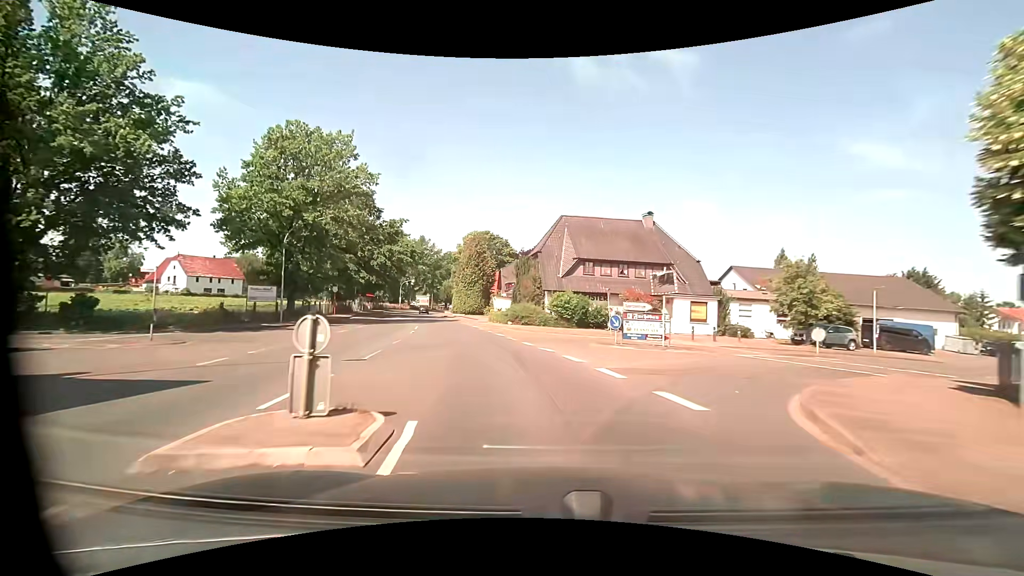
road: primary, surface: asphalt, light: Day
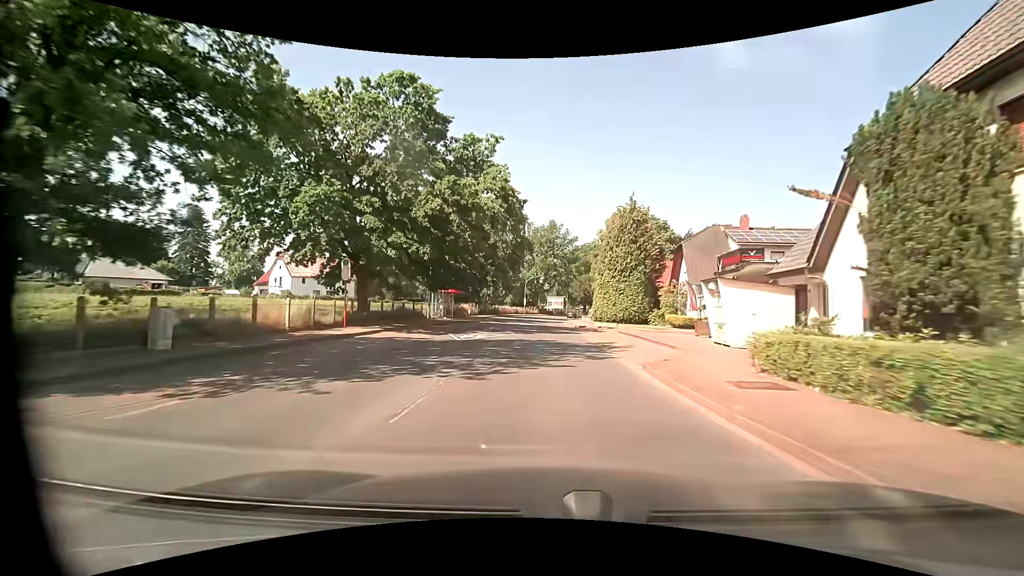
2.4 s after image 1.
(-5.7, +31.2) m; -17°
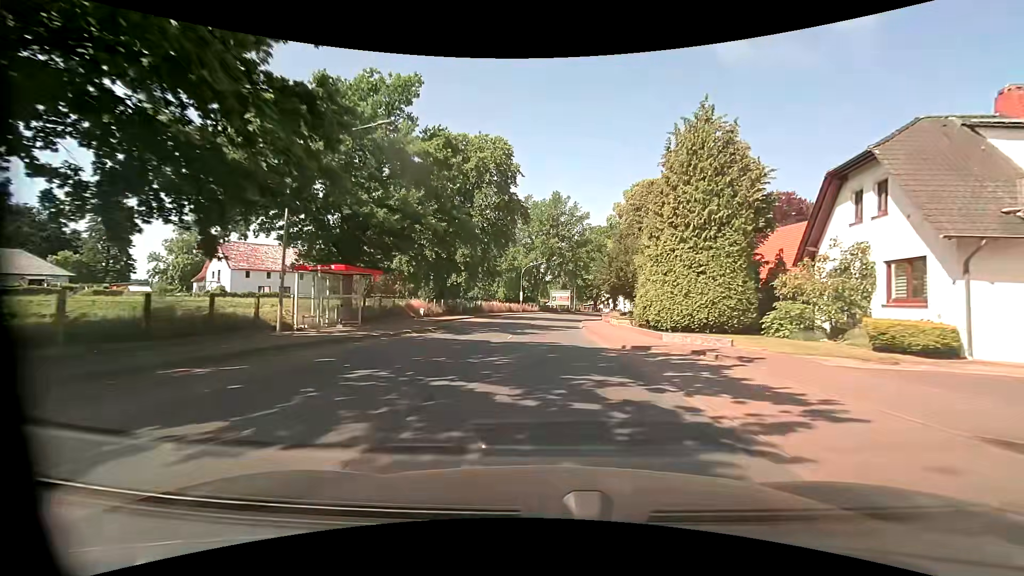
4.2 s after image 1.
(0.0, +23.9) m; 0°
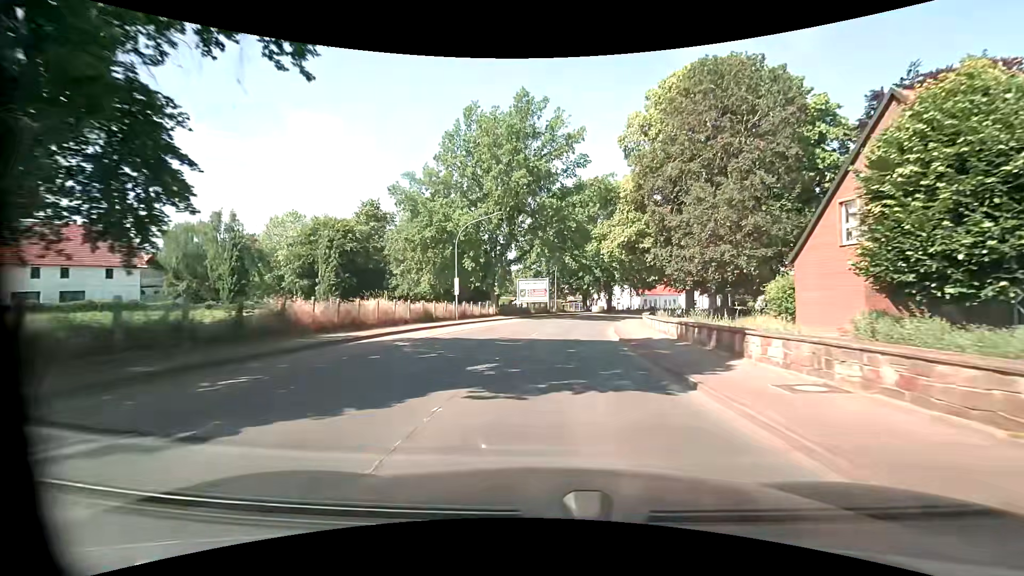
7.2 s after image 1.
(+0.4, +39.8) m; +3°
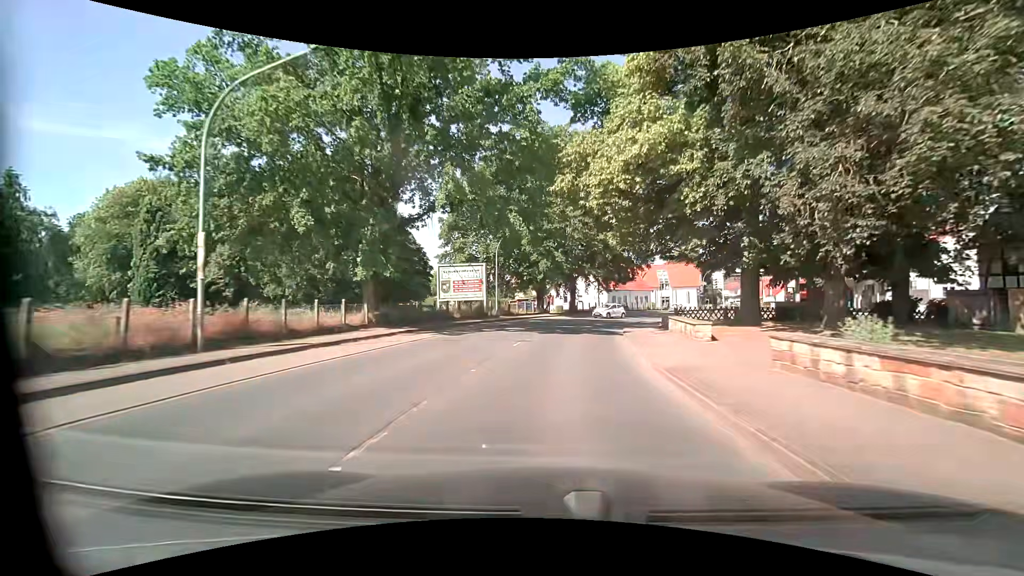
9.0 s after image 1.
(+1.2, +23.8) m; +6°
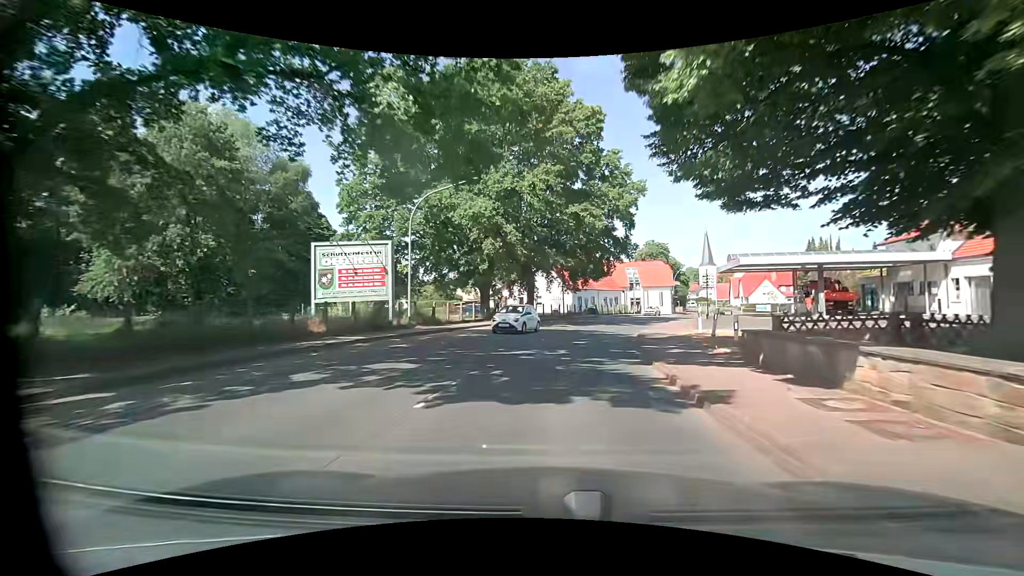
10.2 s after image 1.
(+0.6, +15.9) m; +5°
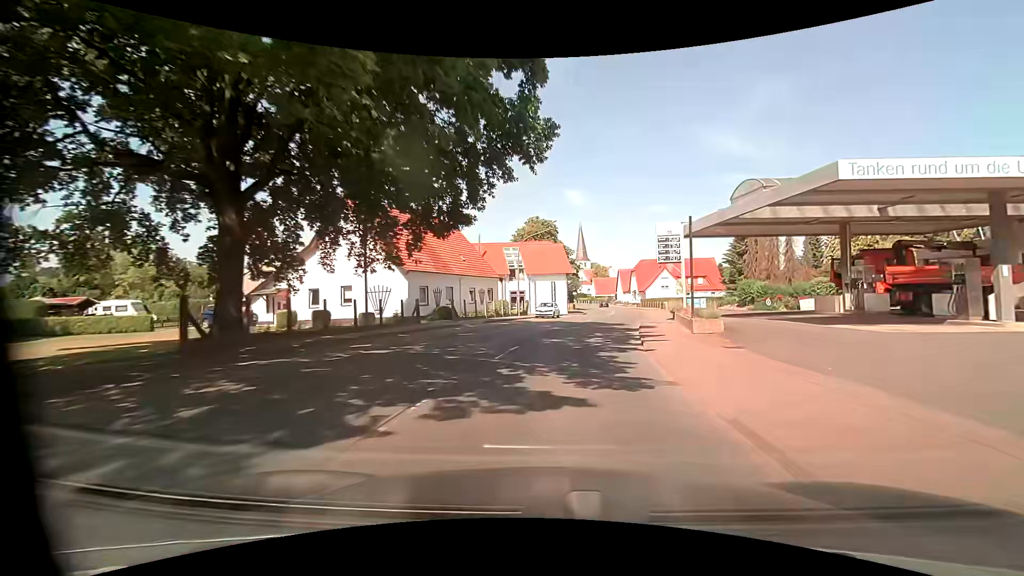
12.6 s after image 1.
(+3.6, +31.5) m; +14°
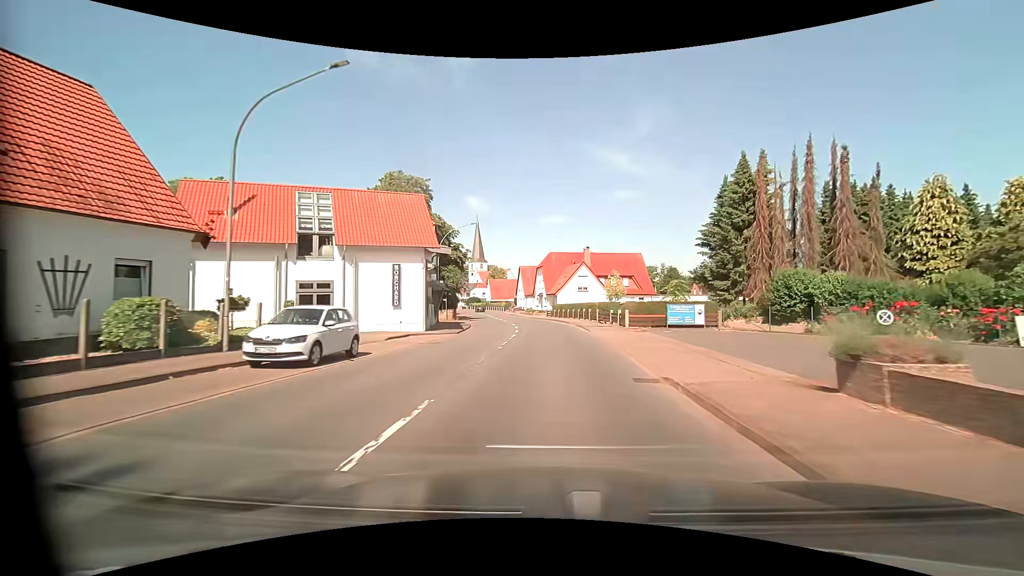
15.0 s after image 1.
(+3.5, +31.6) m; +12°
(0, +10) (0, +20) (0, +30) (-1, +40) (-2, +50) (-4, +60) (-5, +70) (-7, +79) (-9, +89) (-11, +99) m
